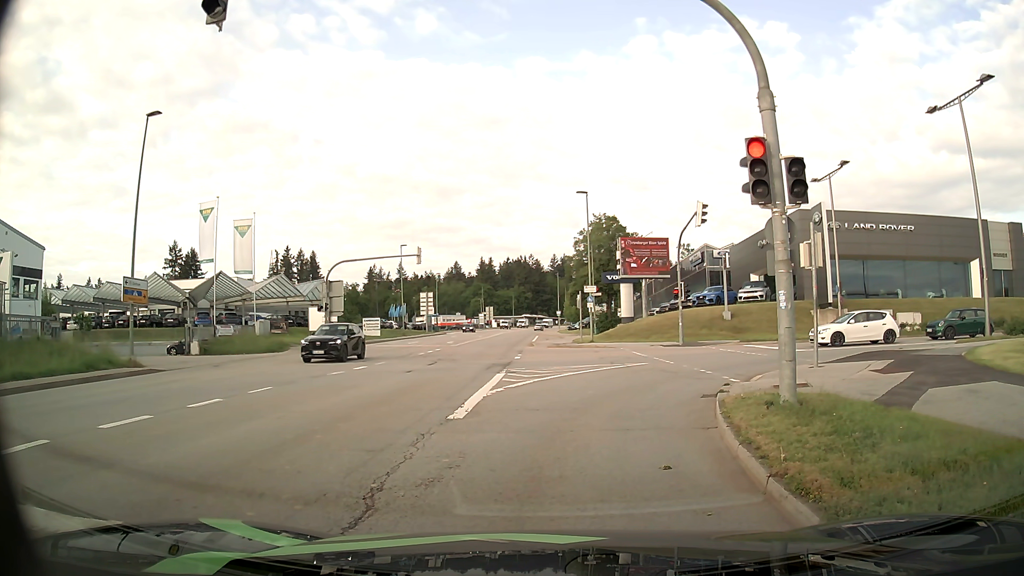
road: tertiary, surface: asphalt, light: Day
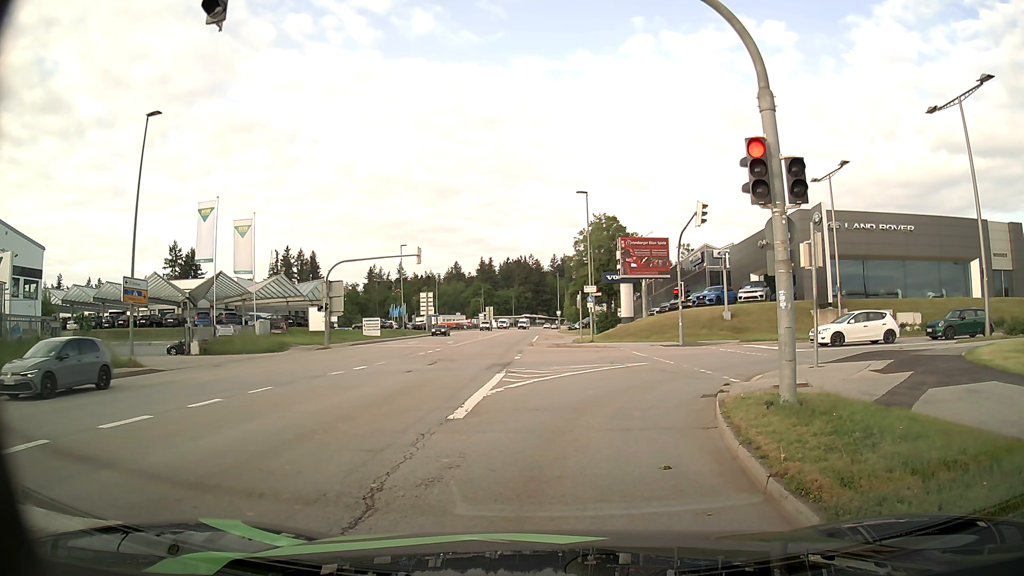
(0.0, 0.0) m; 0°
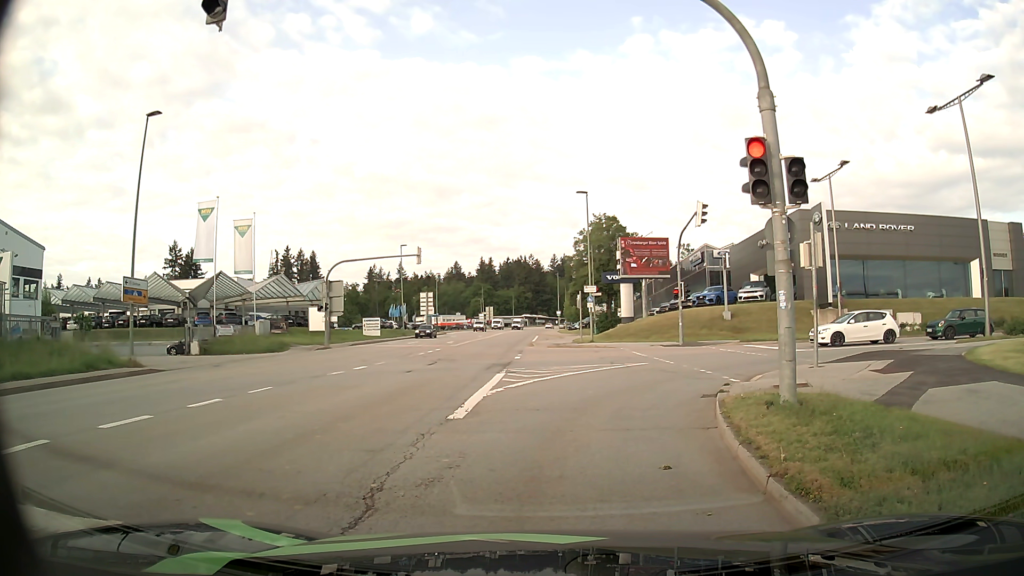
(0.0, 0.0) m; 0°
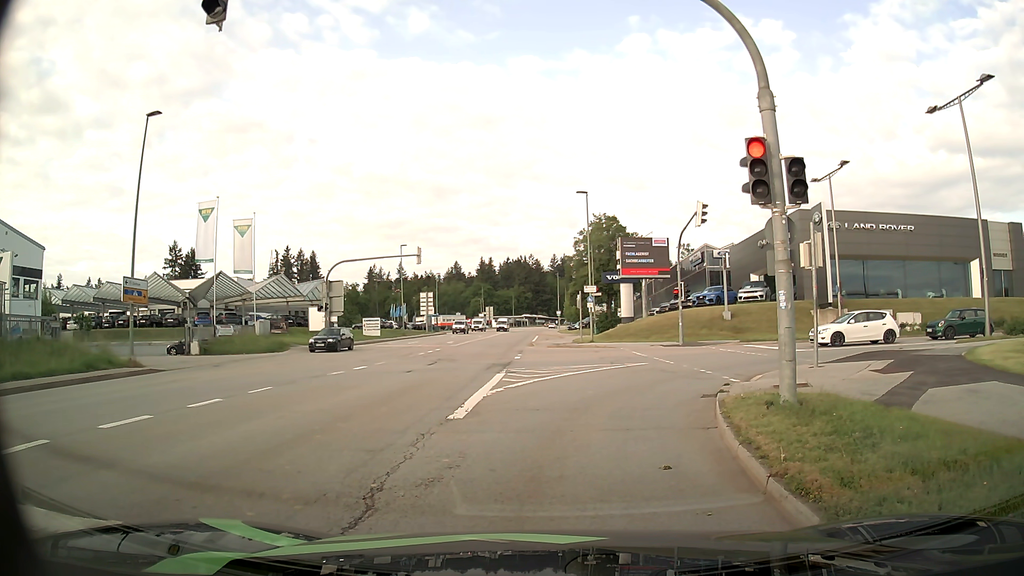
(0.0, 0.0) m; 0°
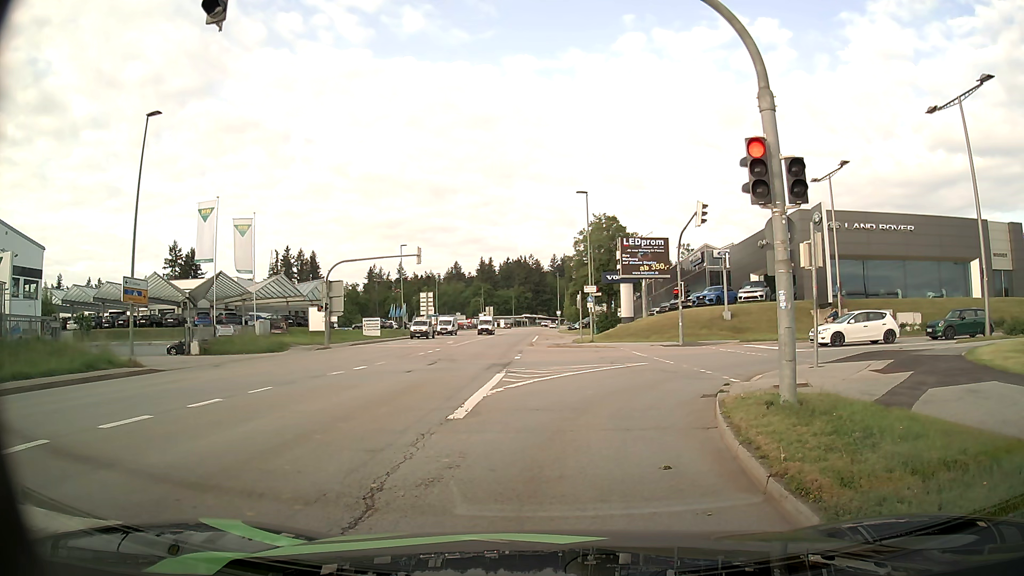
(0.0, 0.0) m; 0°
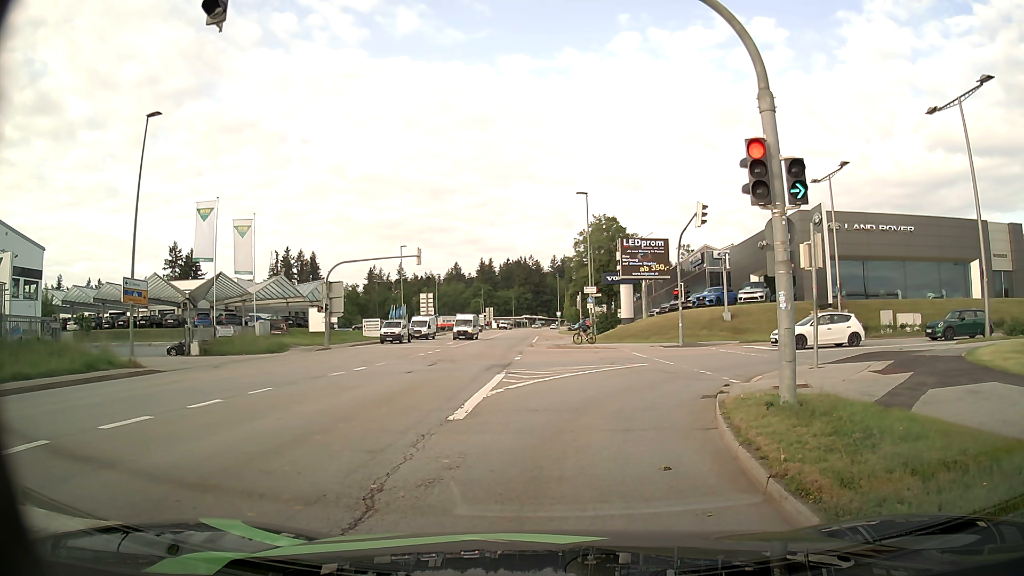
(0.0, 0.0) m; 0°
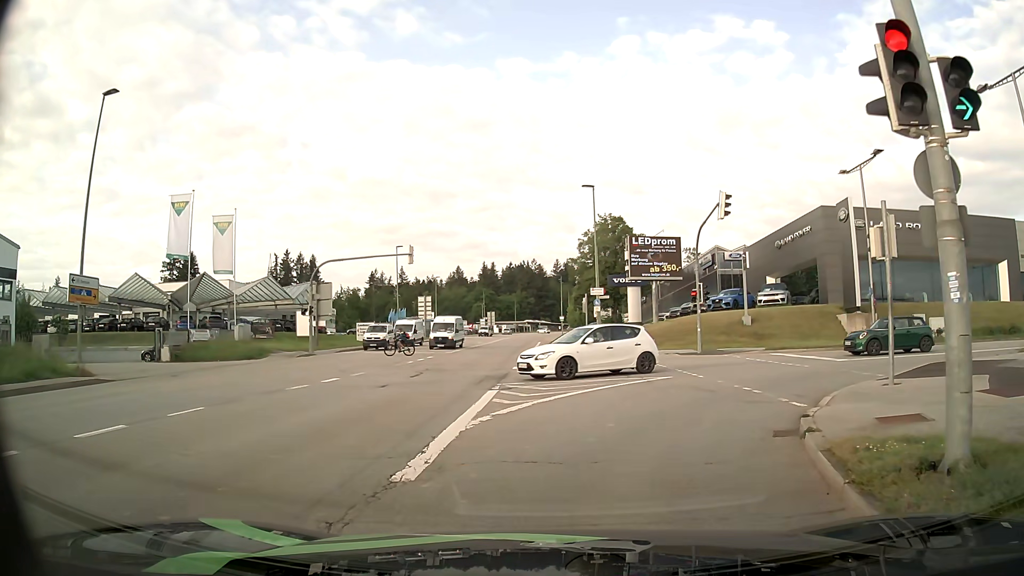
(-0.1, +4.0) m; -1°
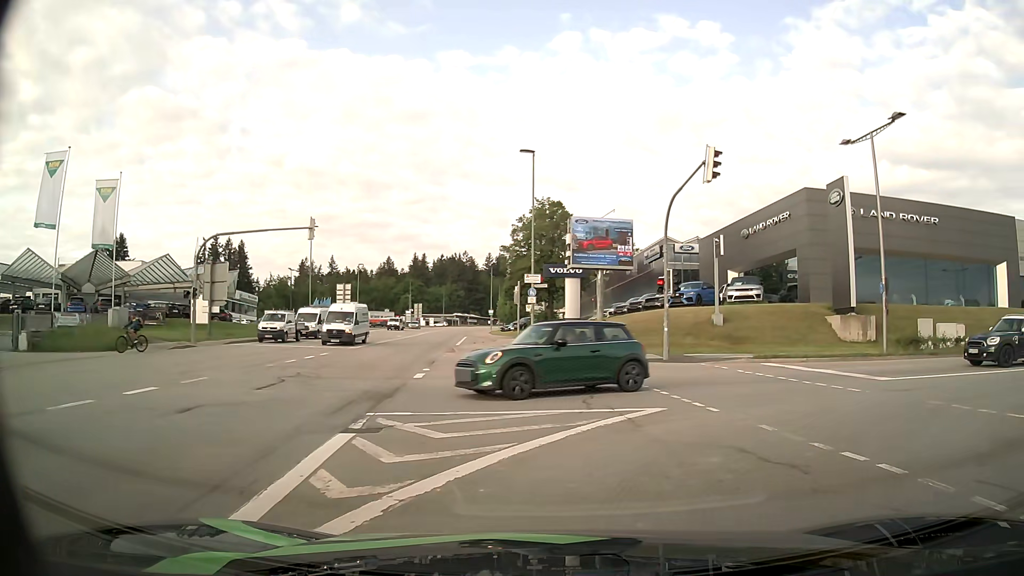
(0.0, +7.6) m; +4°
(+3, +9) (+11, +14) (+21, +16) (+31, +16) (+41, +15) (+51, +15) (+61, +14) (+71, +12) (+81, +10) (+90, +7) m
